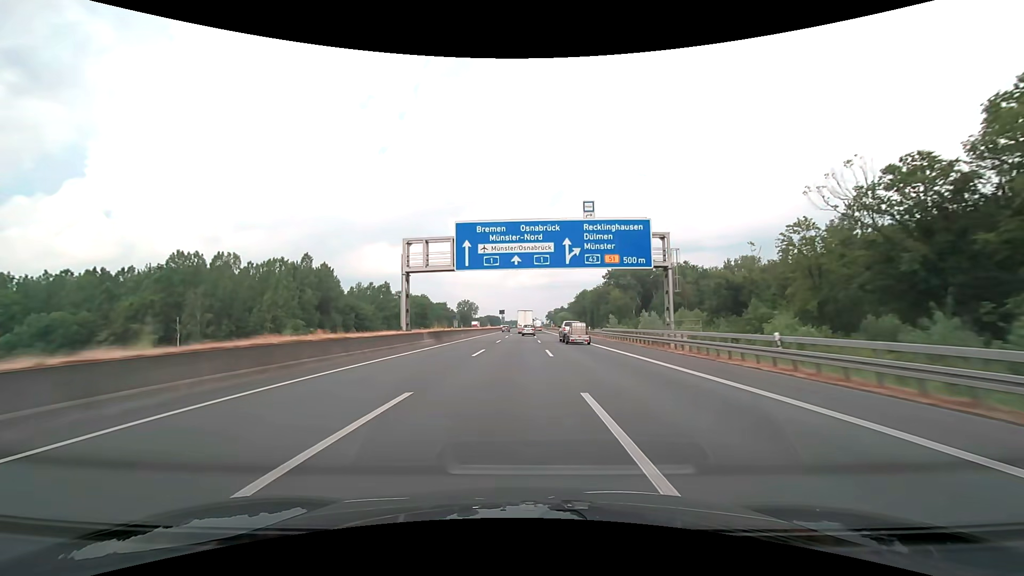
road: motorway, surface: asphalt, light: Day
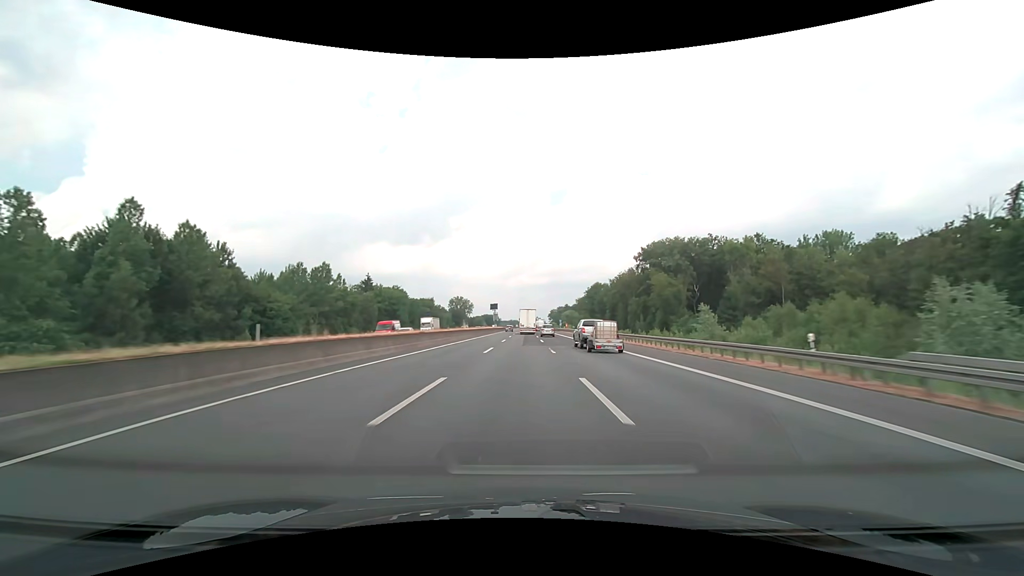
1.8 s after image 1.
(0.0, +52.1) m; 0°
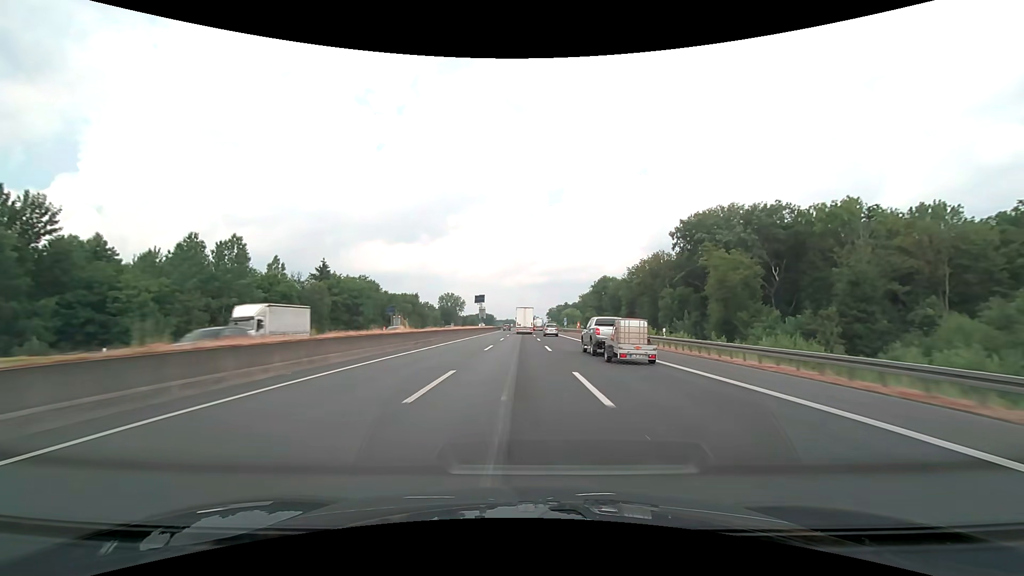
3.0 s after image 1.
(0.0, +34.7) m; 0°
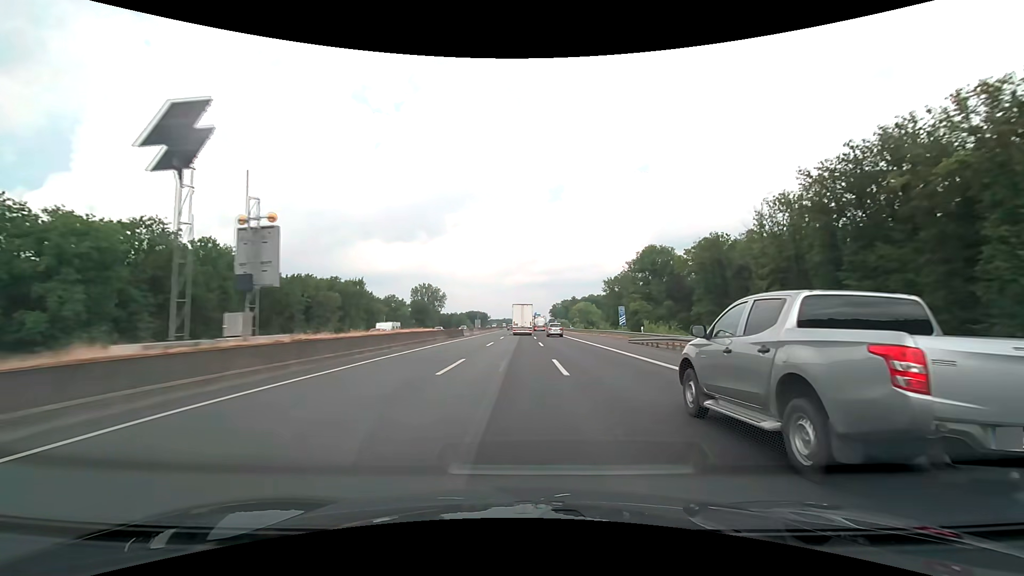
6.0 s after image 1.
(+0.4, +86.4) m; 0°
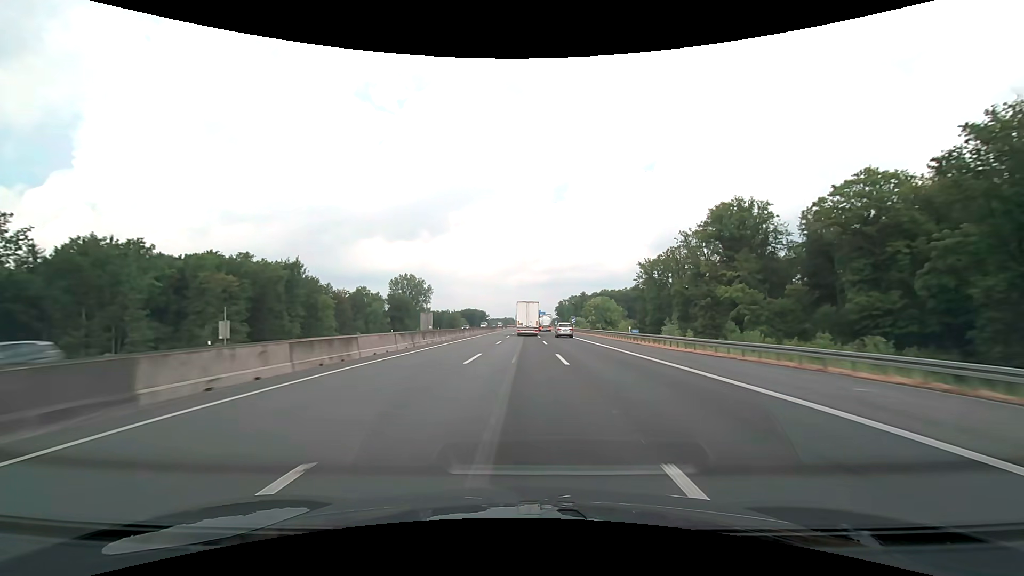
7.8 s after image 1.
(-0.1, +51.2) m; 0°
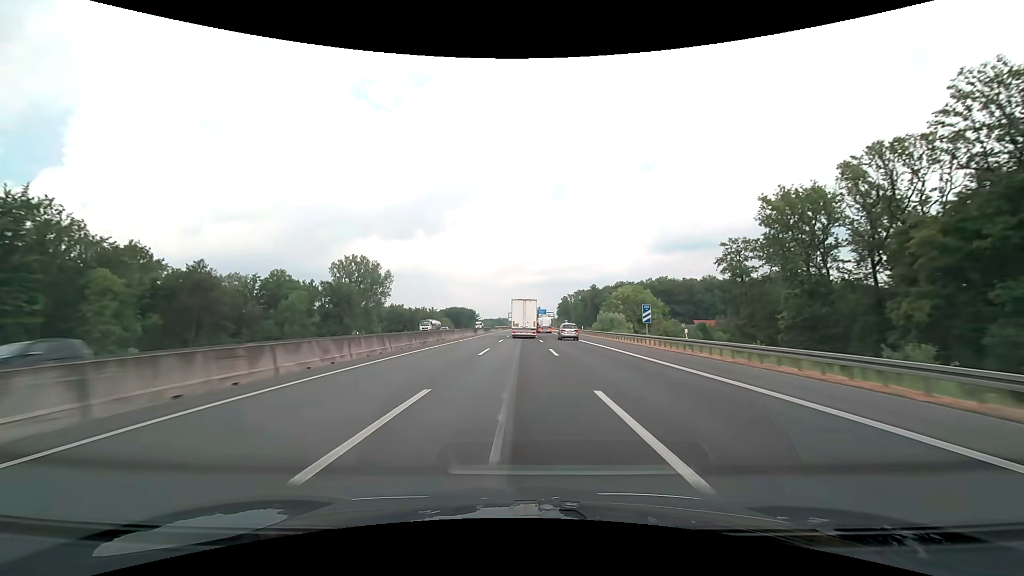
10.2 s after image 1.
(+0.2, +67.5) m; 0°
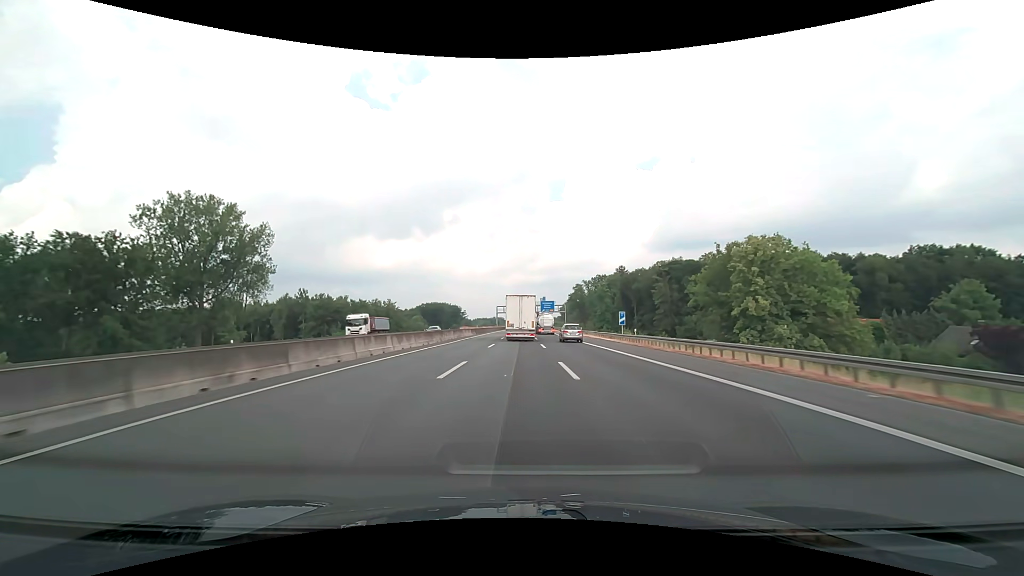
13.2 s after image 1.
(+0.2, +83.5) m; 0°
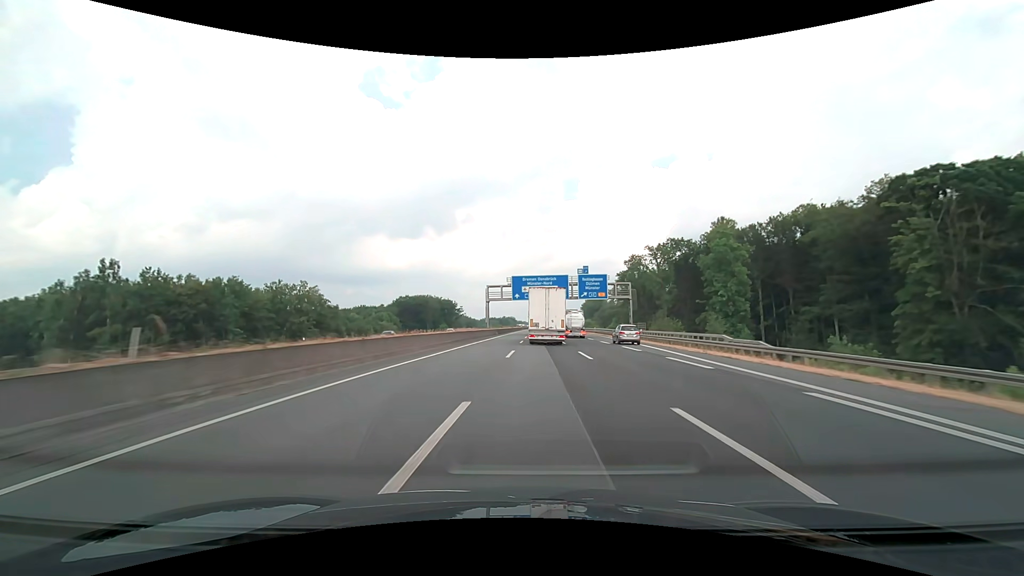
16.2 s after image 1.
(-1.0, +84.3) m; -1°
(0, +10) (0, +20) (0, +30) (0, +40) (0, +50) (0, +60) (0, +70) (0, +80) (0, +90) (+1, +100) m
